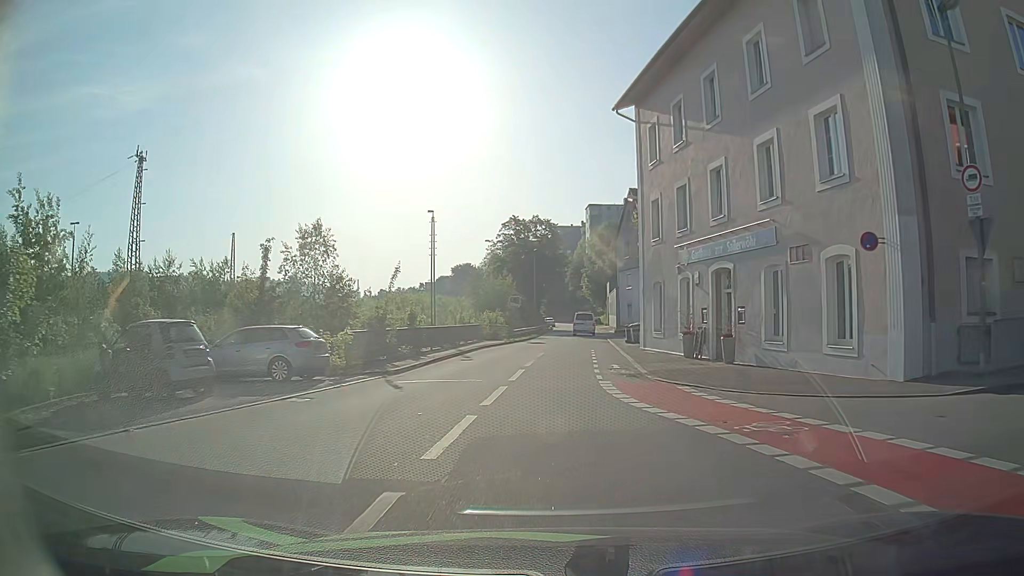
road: residential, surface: asphalt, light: Day
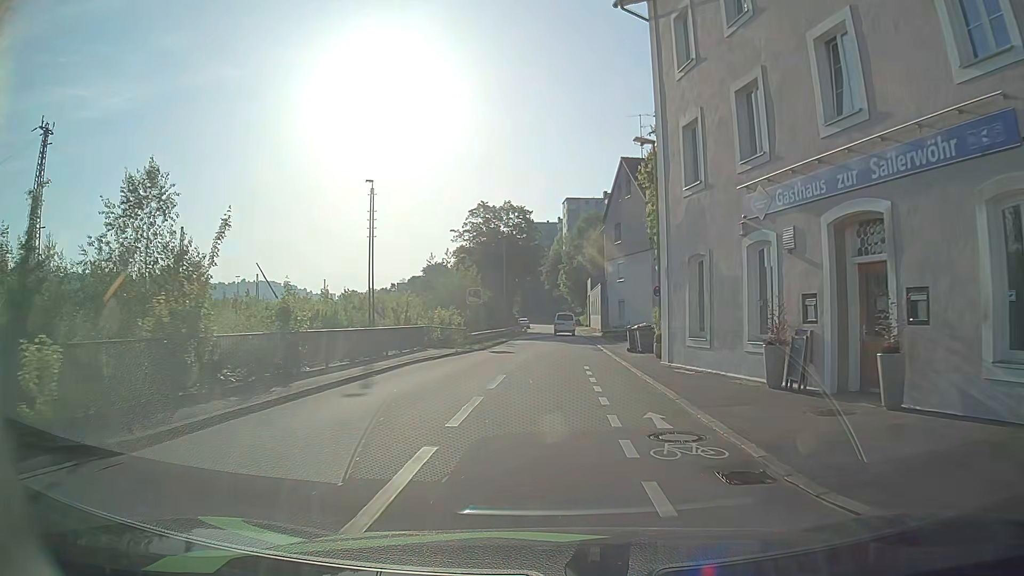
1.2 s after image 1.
(+0.1, +11.7) m; +2°
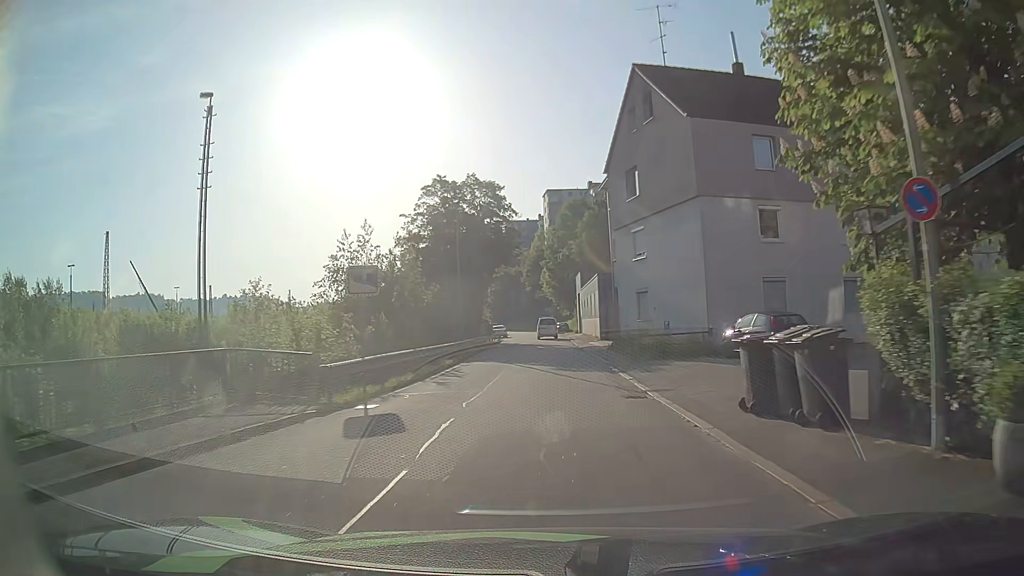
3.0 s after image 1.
(+0.3, +18.8) m; +1°
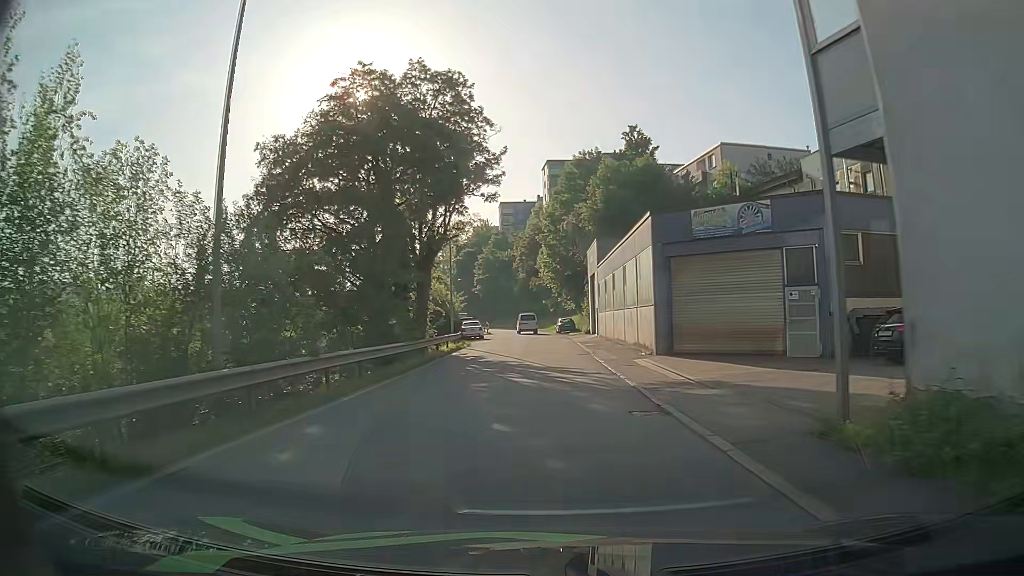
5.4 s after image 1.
(+0.6, +27.3) m; +2°
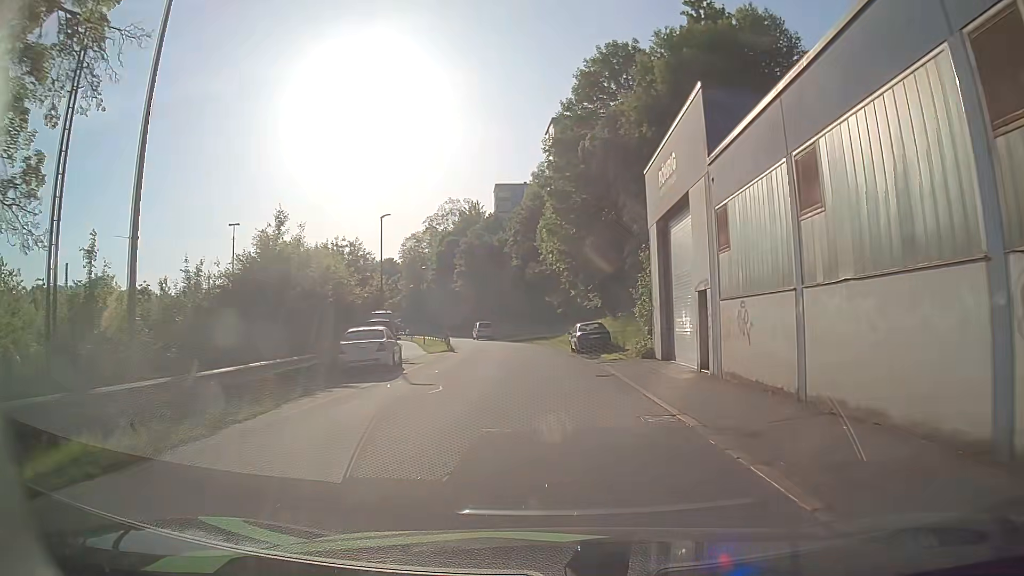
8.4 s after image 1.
(-0.3, +32.9) m; -1°
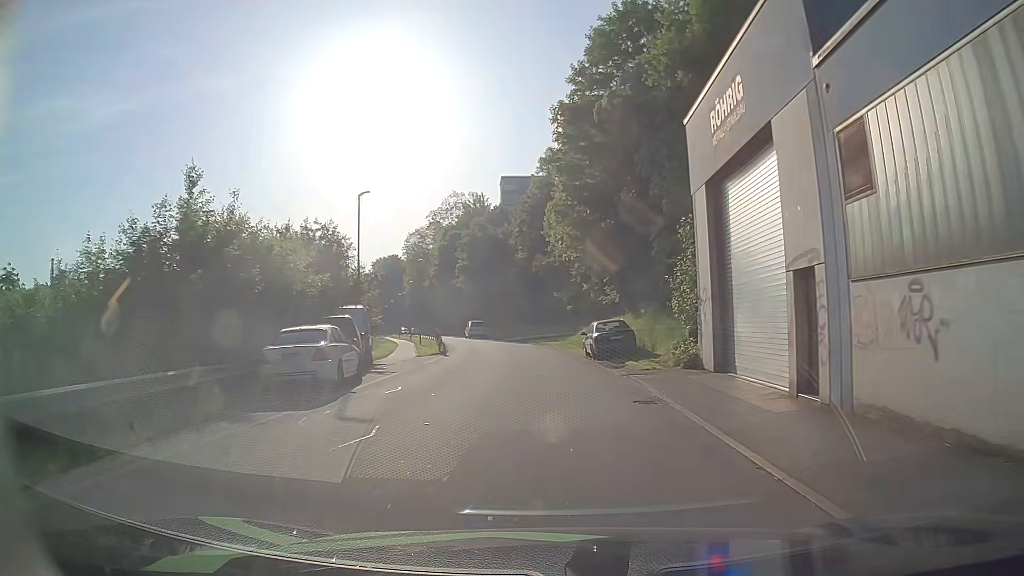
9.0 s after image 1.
(0.0, +6.5) m; 0°
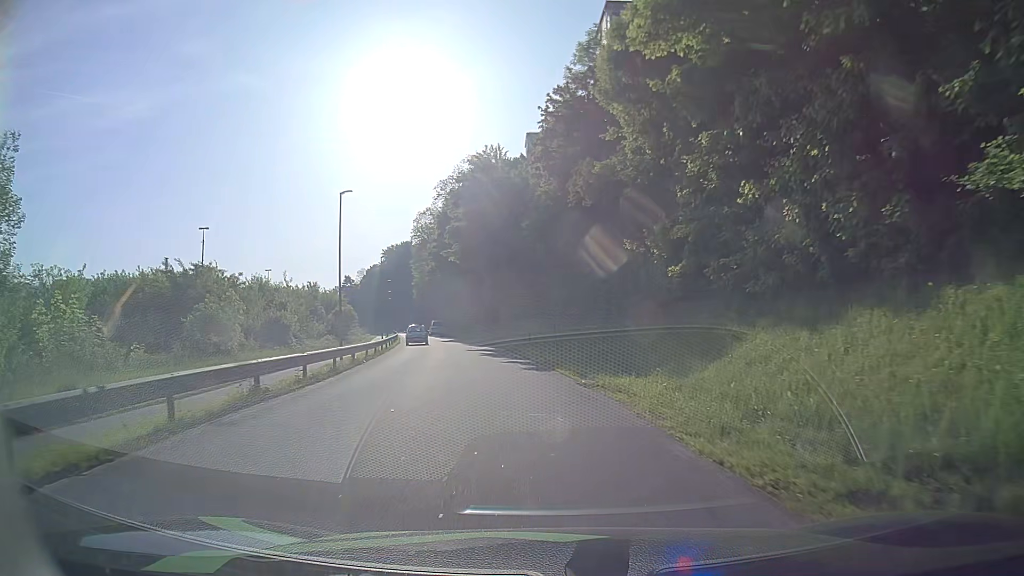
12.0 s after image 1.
(-0.8, +32.7) m; -3°
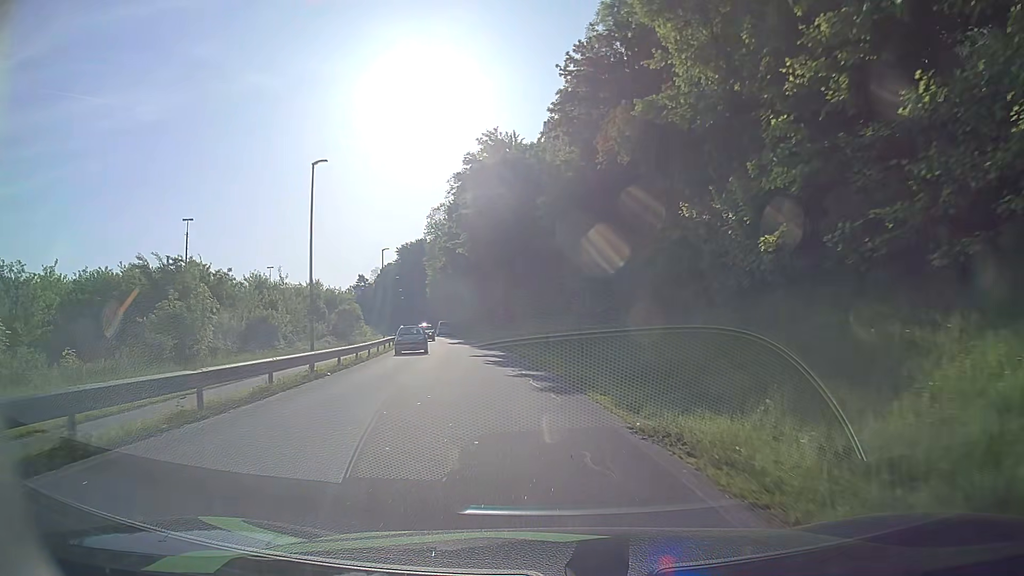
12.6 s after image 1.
(0.0, +6.5) m; -1°
(0, +10) (-1, +20) (-2, +30) (-4, +40) (-6, +50) (-8, +59) (-10, +69) (-12, +79) (-13, +89) (-15, +99) m
